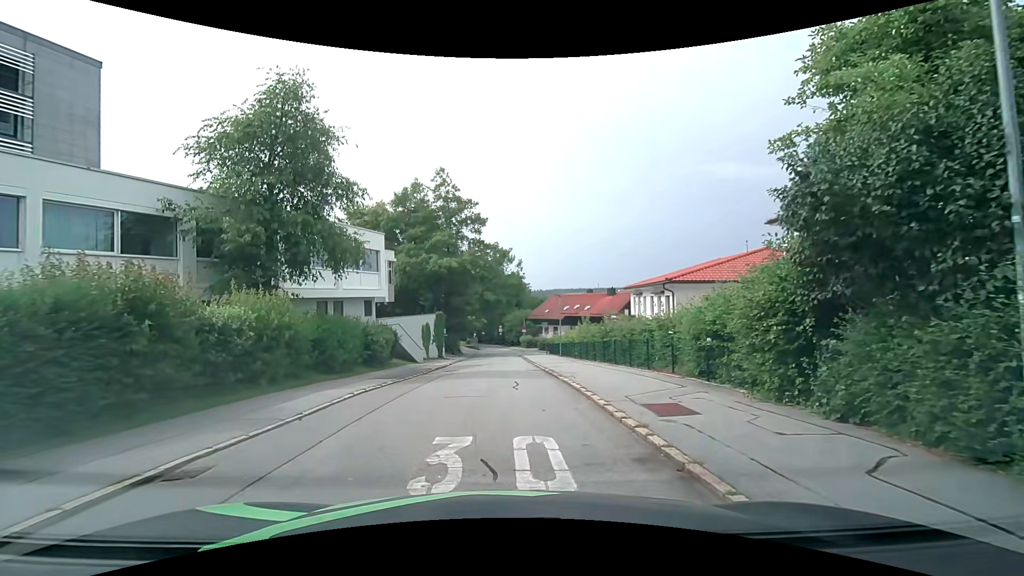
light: Day
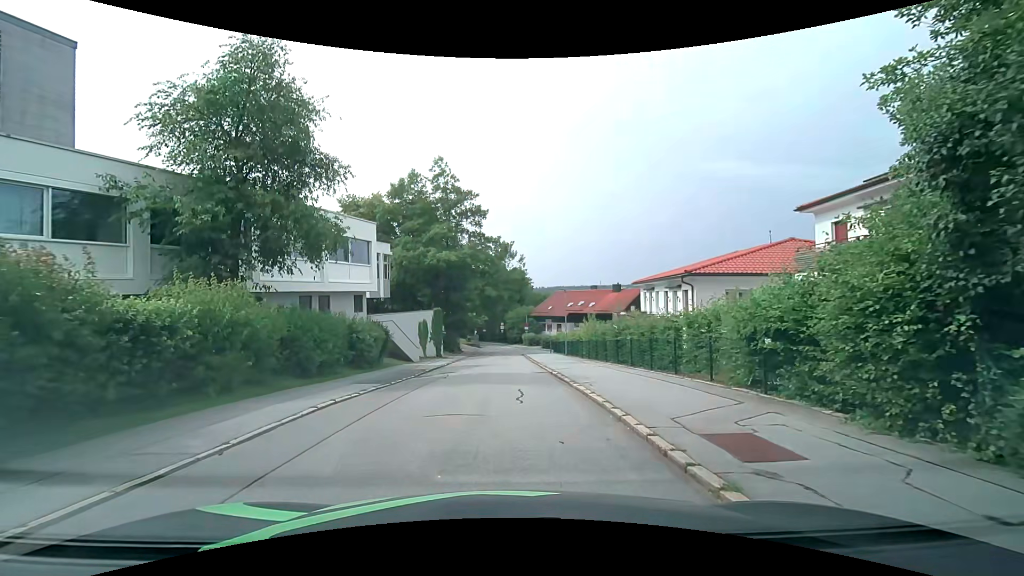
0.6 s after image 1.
(0.0, +2.6) m; 0°
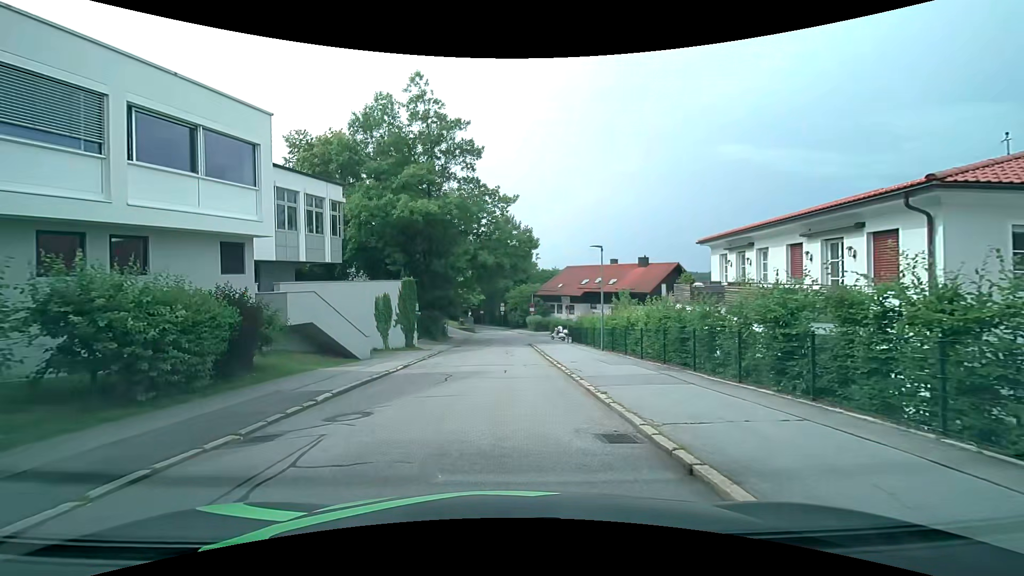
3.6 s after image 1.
(-0.2, +14.1) m; -2°
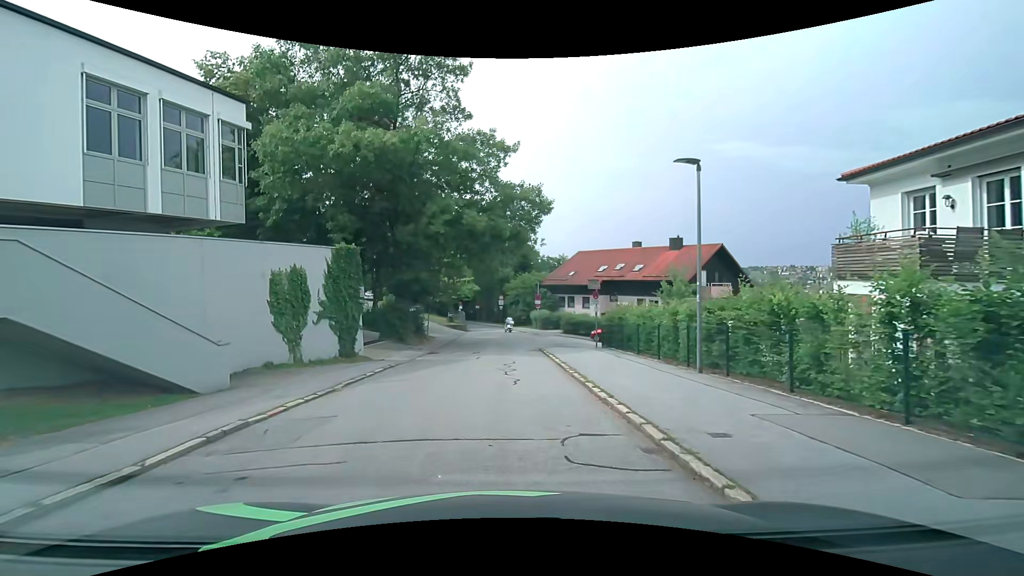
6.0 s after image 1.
(+0.2, +12.2) m; +1°
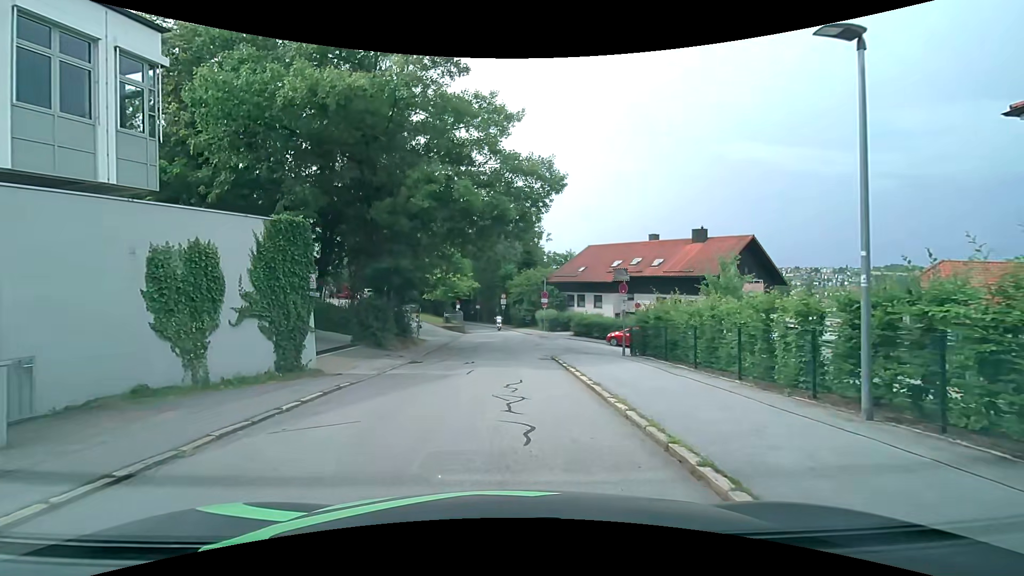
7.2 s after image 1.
(0.0, +5.4) m; 0°
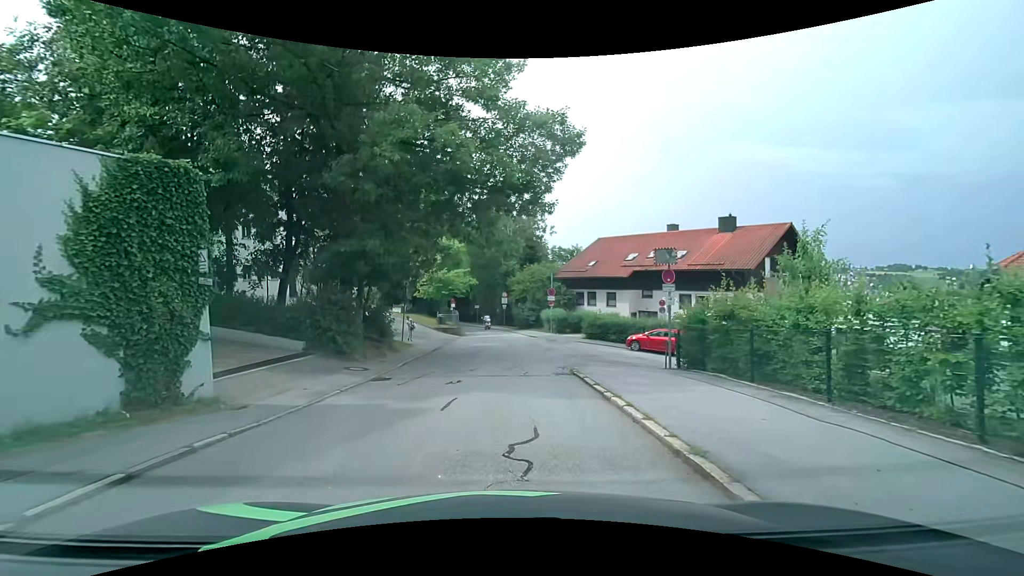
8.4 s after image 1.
(0.0, +5.4) m; 0°
